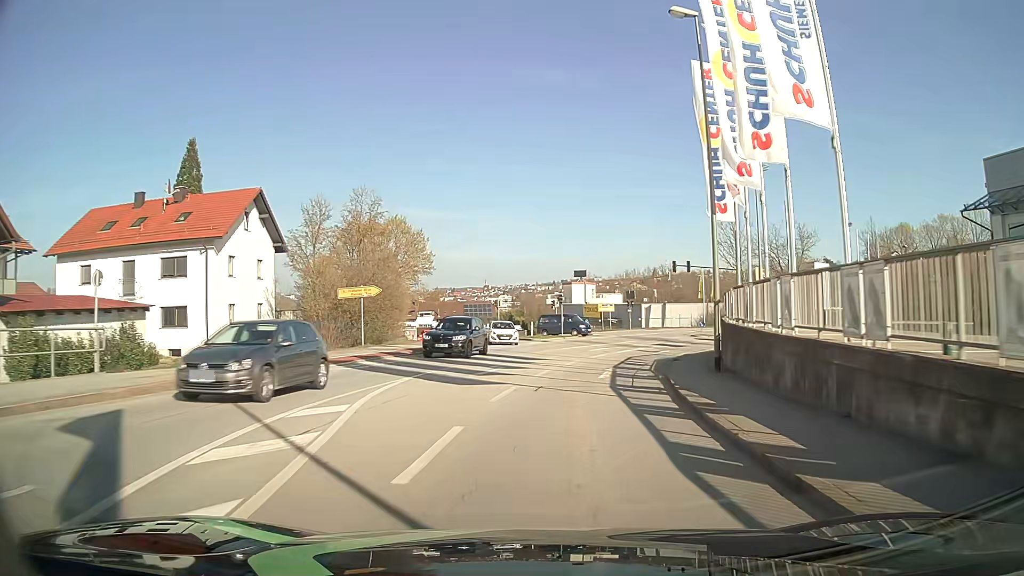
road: tertiary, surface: asphalt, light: Day
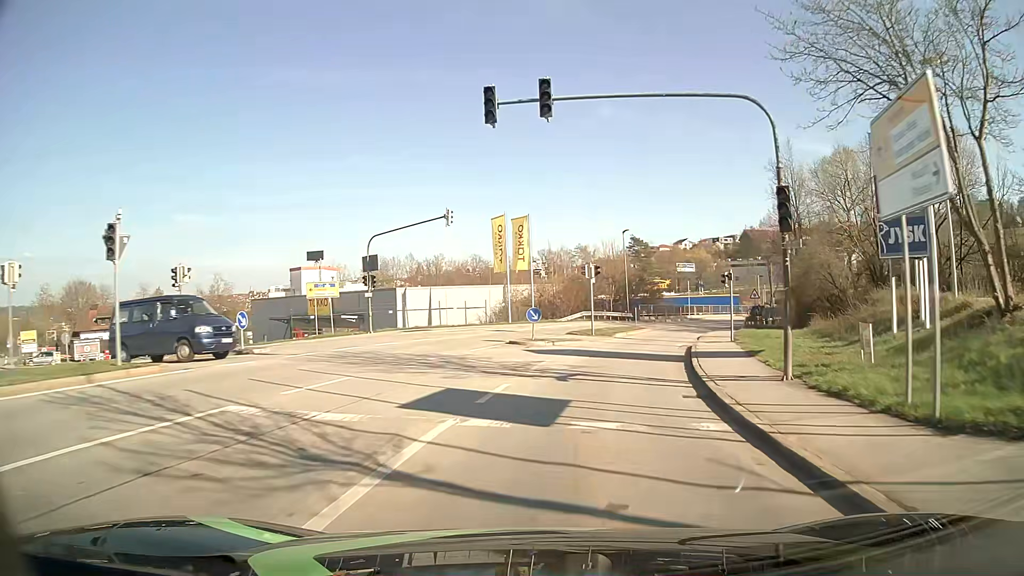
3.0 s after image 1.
(+6.0, +37.7) m; +19°
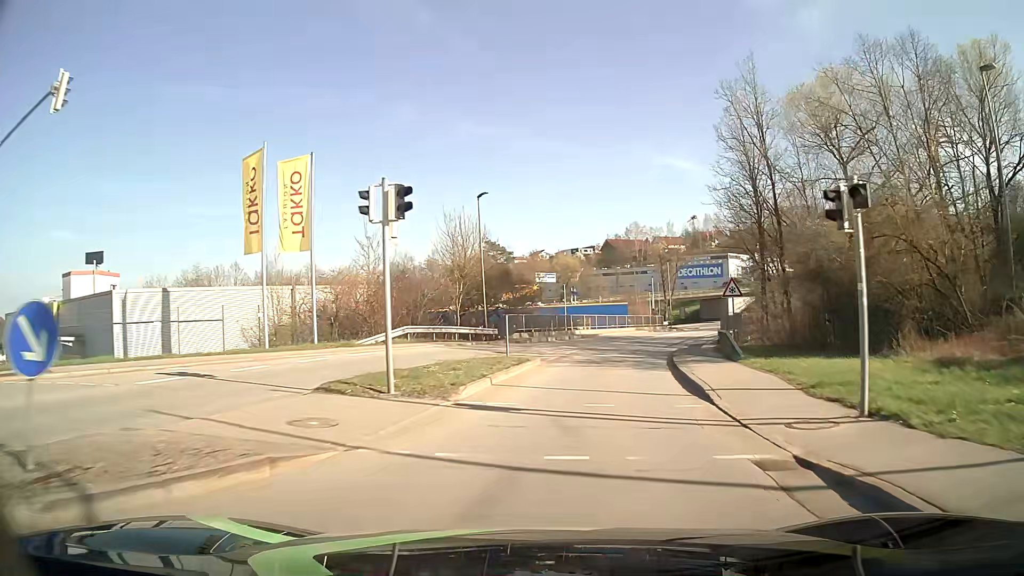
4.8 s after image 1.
(+2.5, +22.6) m; +12°
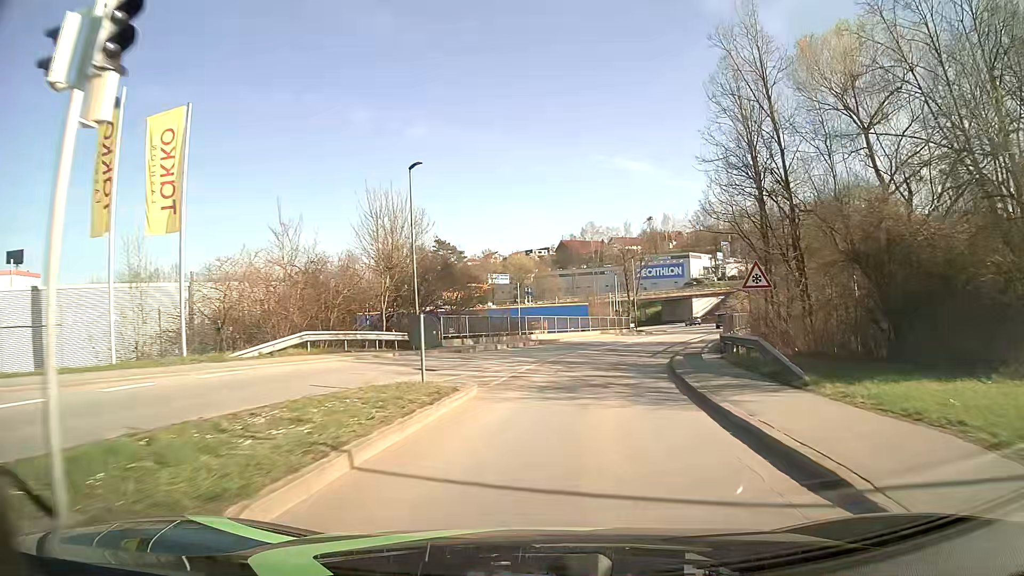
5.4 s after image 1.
(+0.3, +7.6) m; +4°
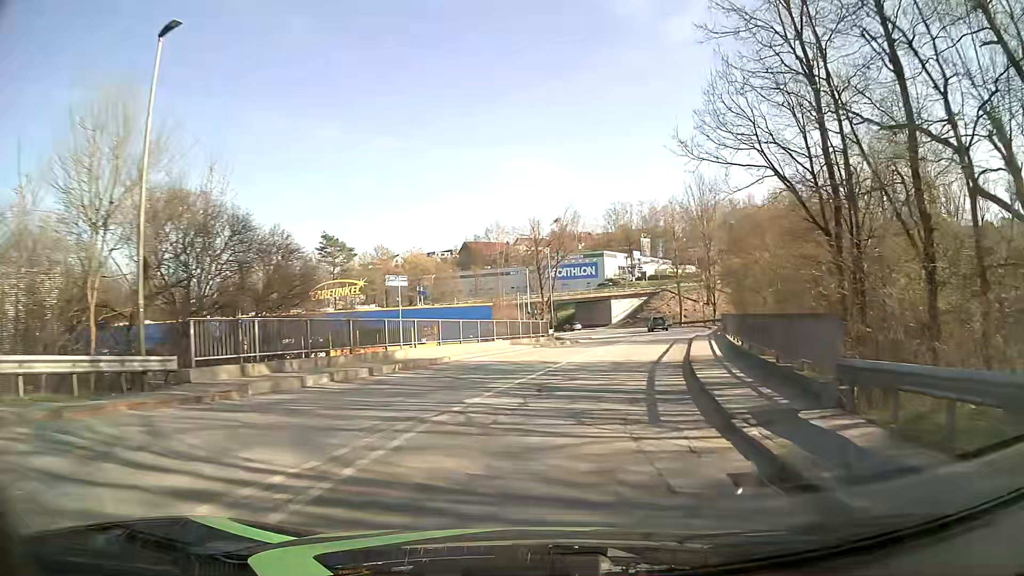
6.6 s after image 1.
(+1.0, +15.1) m; +8°
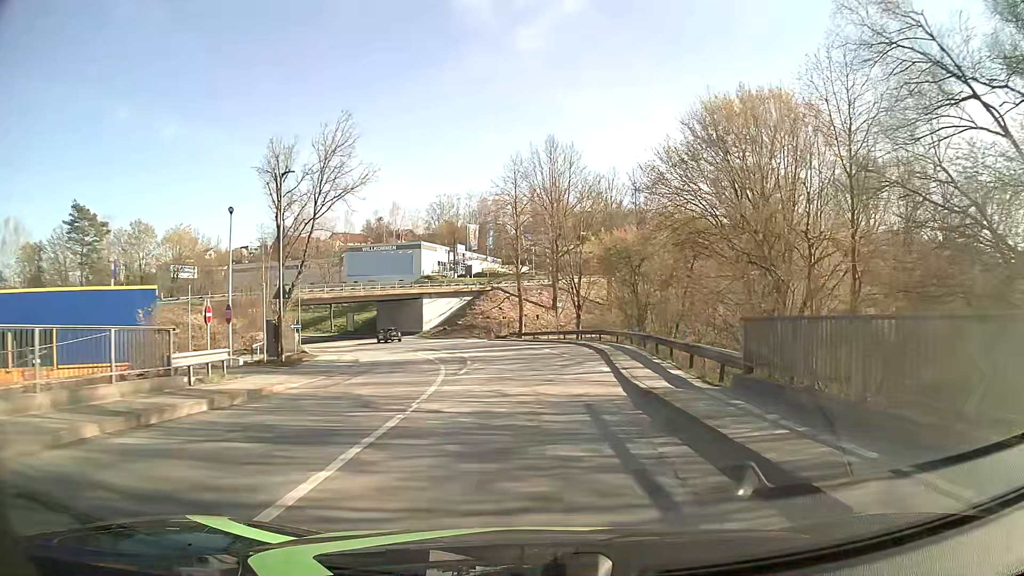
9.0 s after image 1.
(+4.4, +29.9) m; +15°
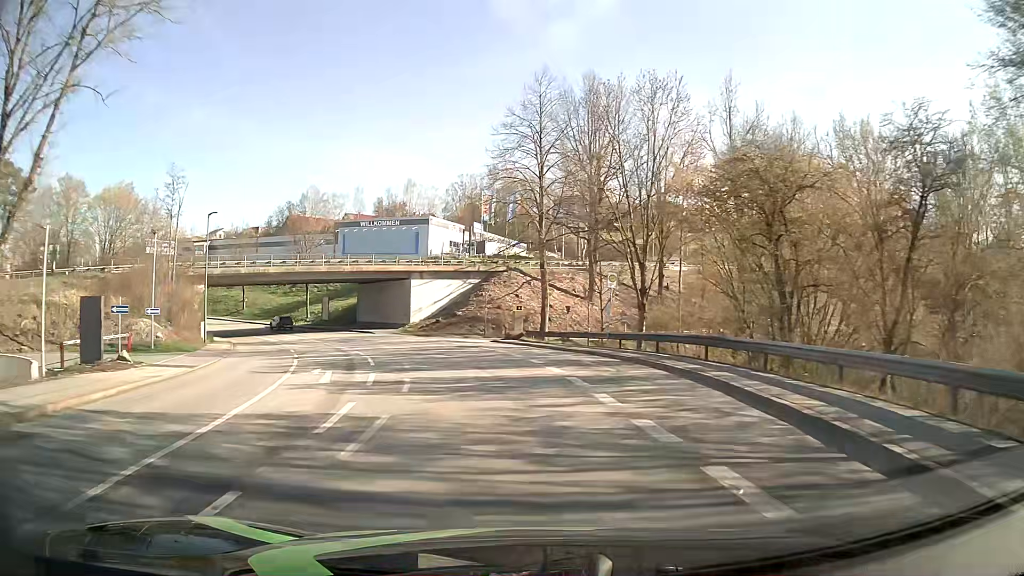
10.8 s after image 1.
(-0.1, +22.9) m; -2°
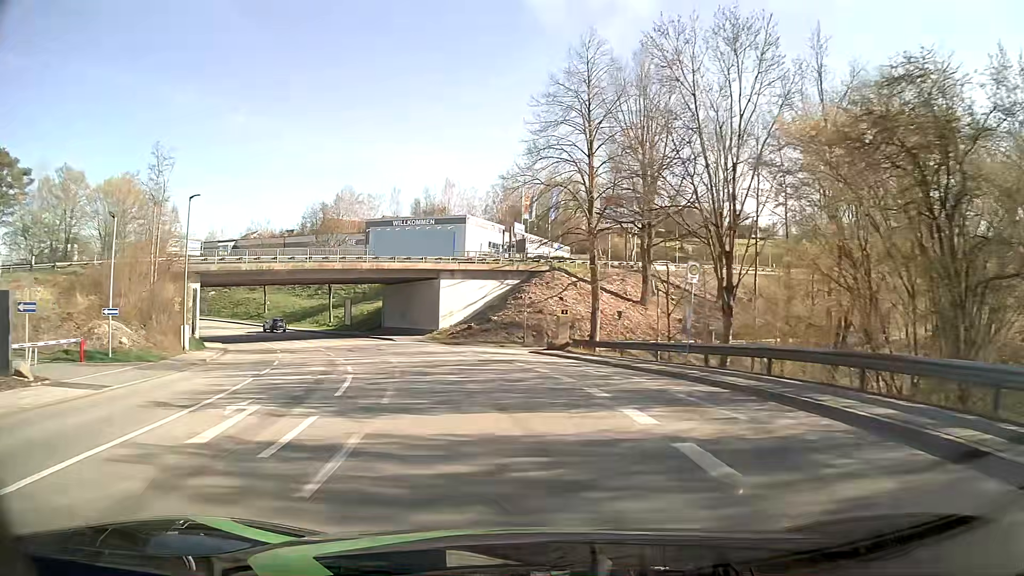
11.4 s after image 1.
(-0.2, +7.7) m; -4°
(0, +10) (-2, +20) (-4, +30) (-7, +39) (-12, +48) (-16, +57) (-22, +65) (-28, +73) (-35, +80) (-43, +87) m
